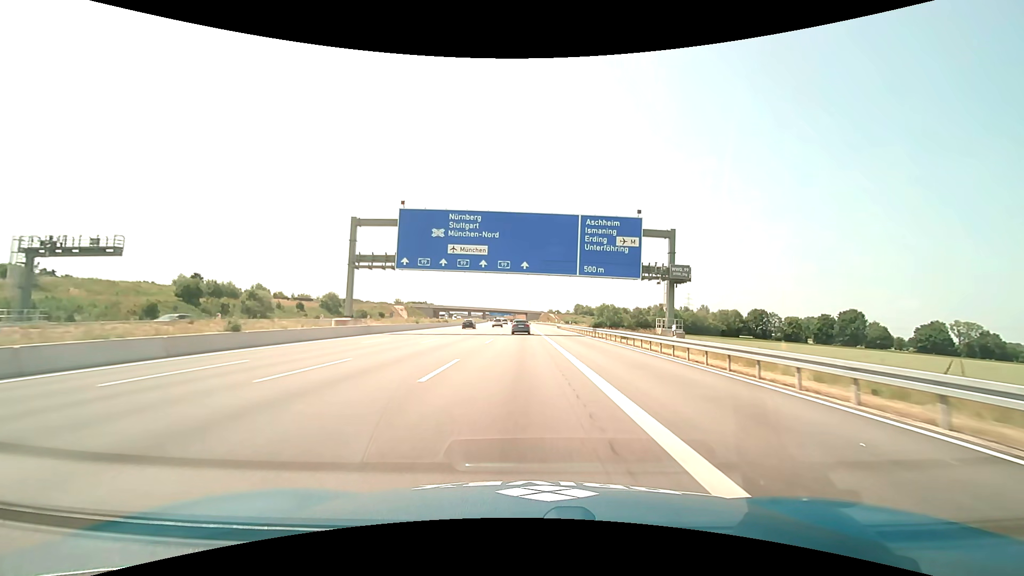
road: motorway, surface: asphalt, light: Day
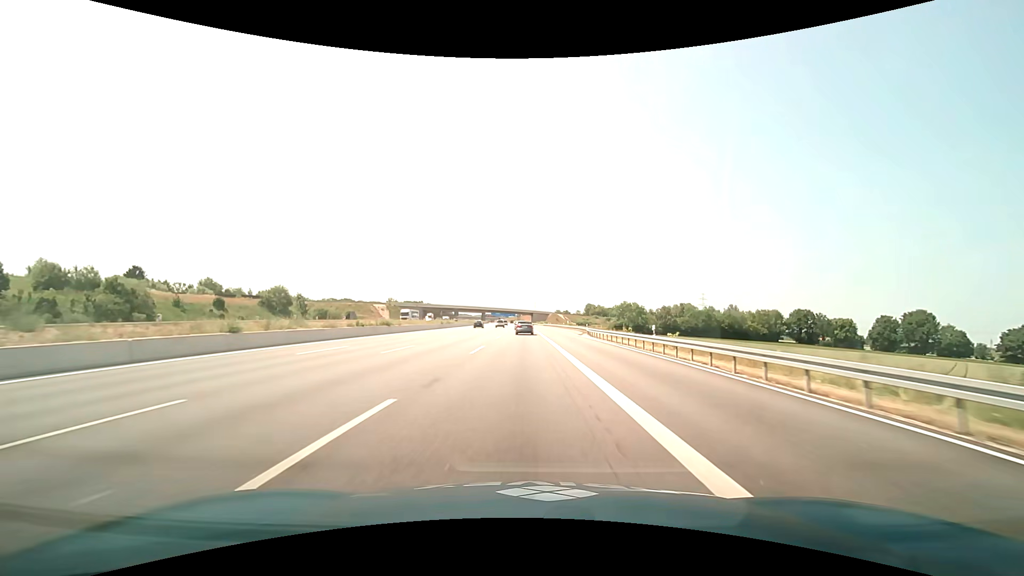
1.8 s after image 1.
(-0.3, +44.3) m; -1°
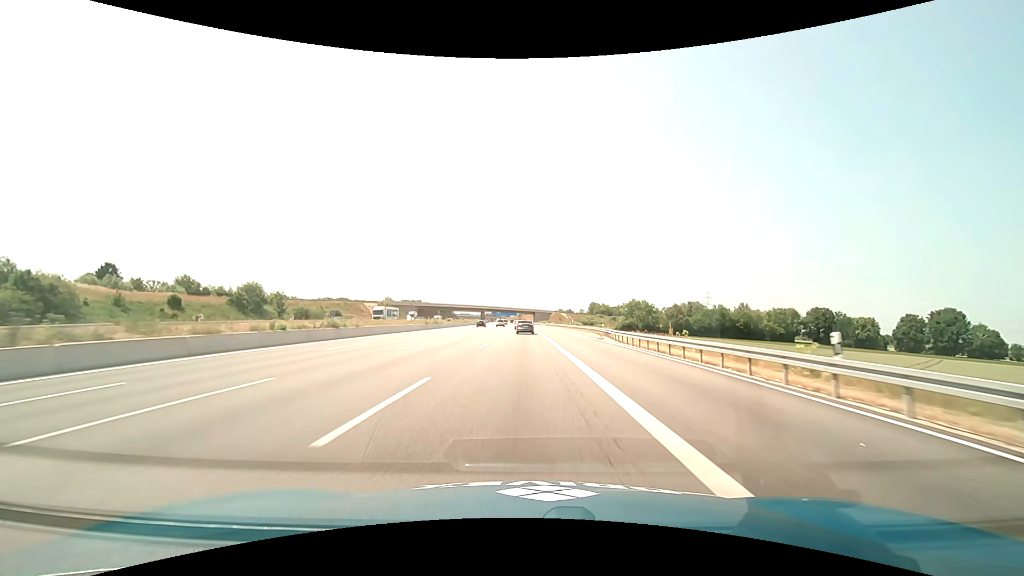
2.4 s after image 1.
(0.0, +15.0) m; -1°
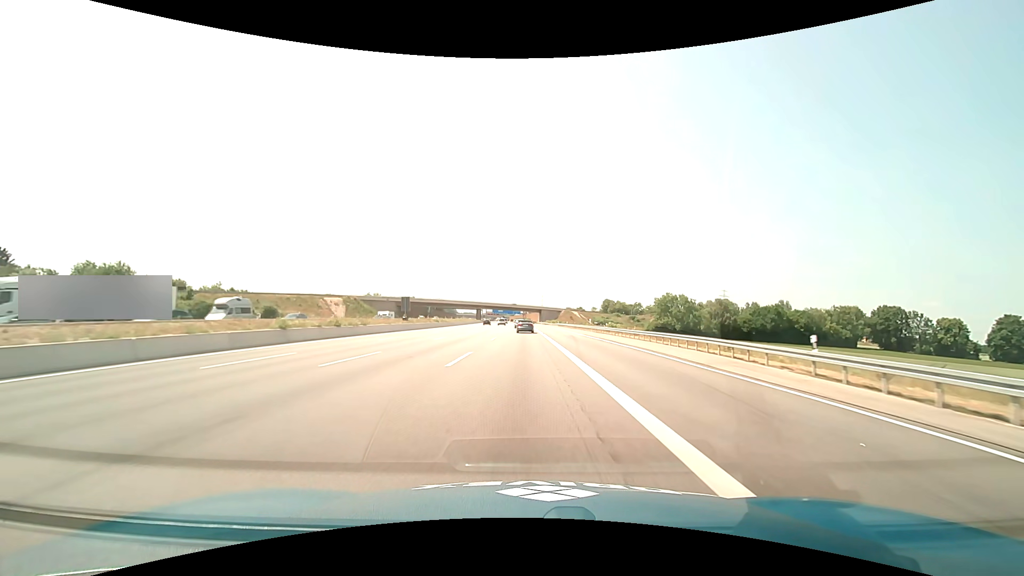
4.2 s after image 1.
(+0.1, +45.2) m; 0°
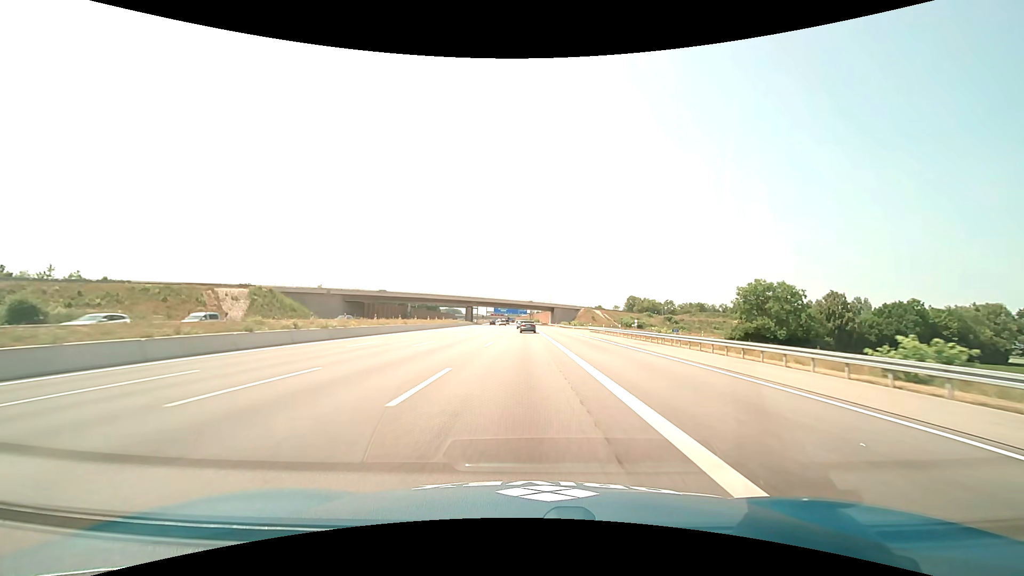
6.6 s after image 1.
(-0.5, +60.2) m; -1°
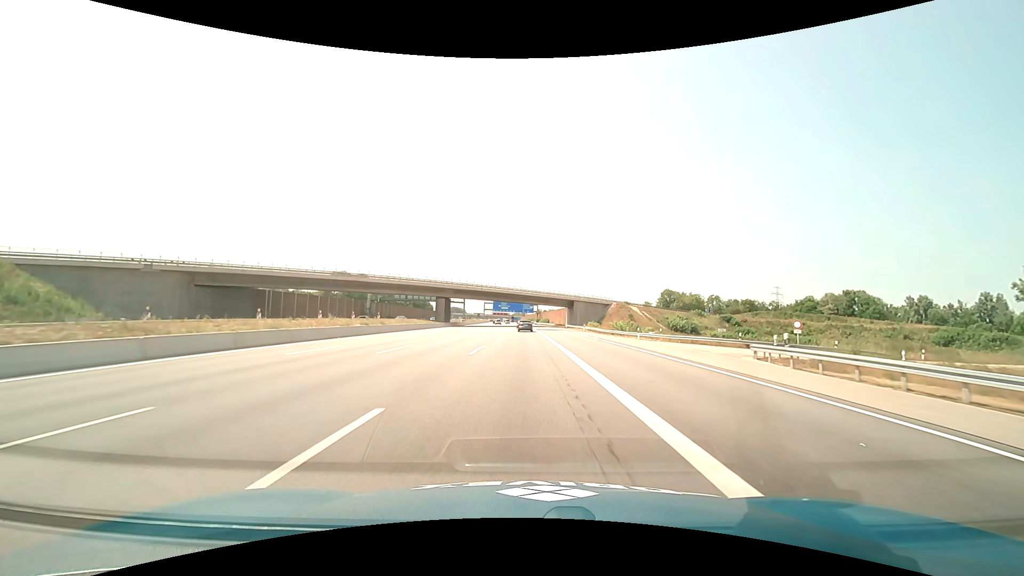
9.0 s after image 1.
(-0.3, +60.5) m; -1°
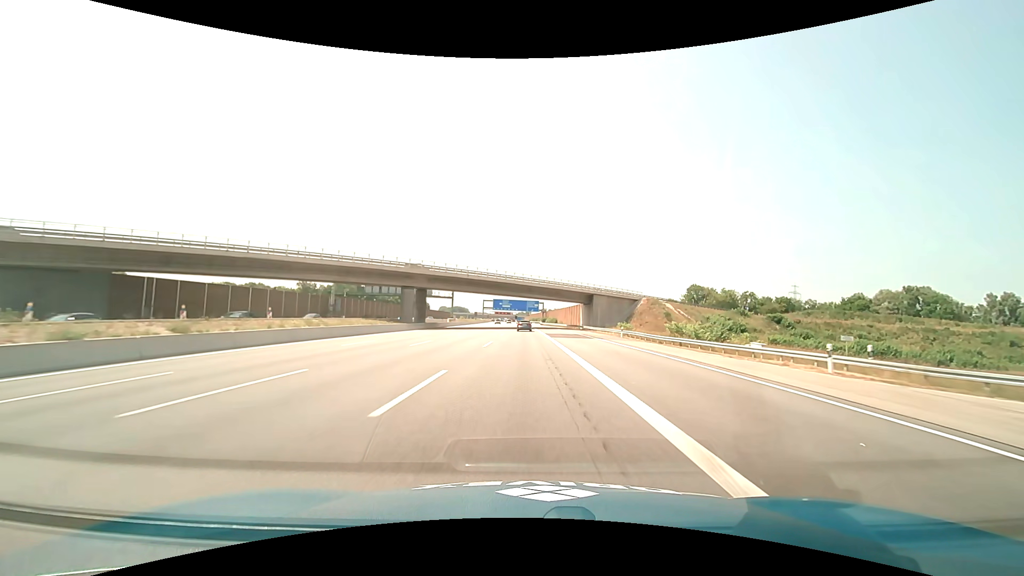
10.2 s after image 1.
(-0.2, +30.5) m; 0°
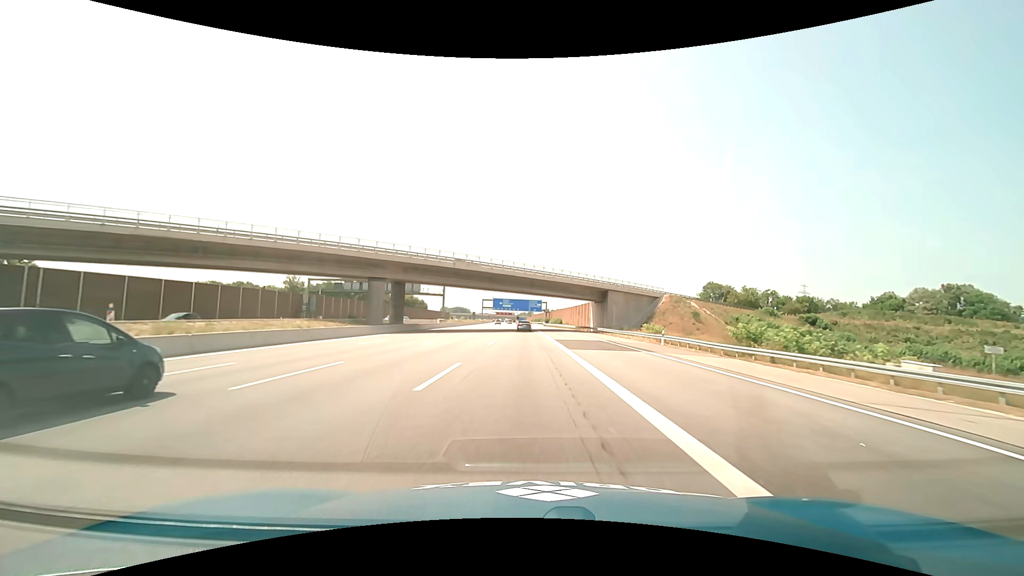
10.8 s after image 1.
(0.0, +15.3) m; 0°
(0, +10) (0, +20) (0, +30) (0, +40) (0, +50) (0, +60) (0, +70) (-1, +80) (-1, +90) (-1, +100) m
